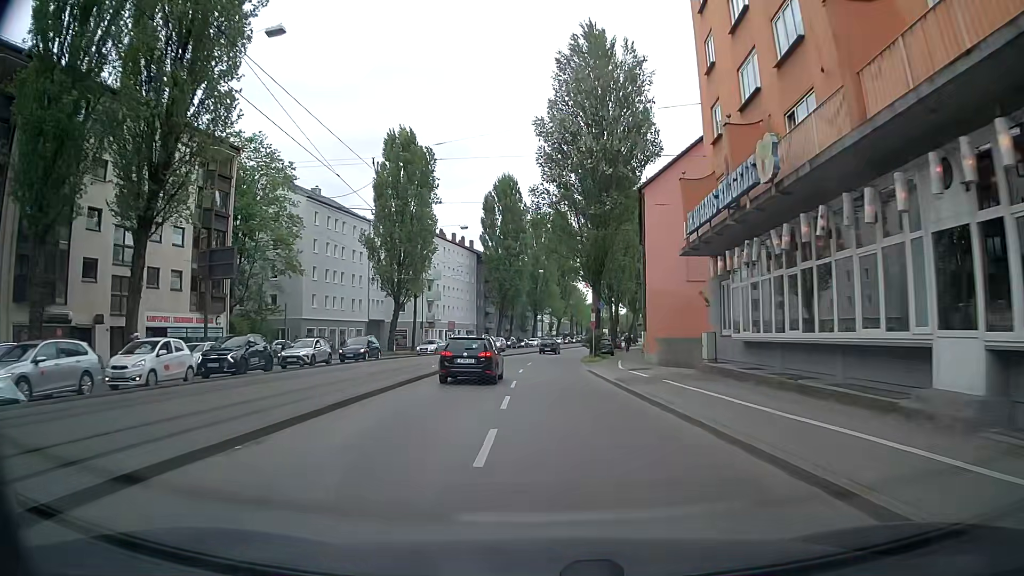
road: tertiary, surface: asphalt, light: Day
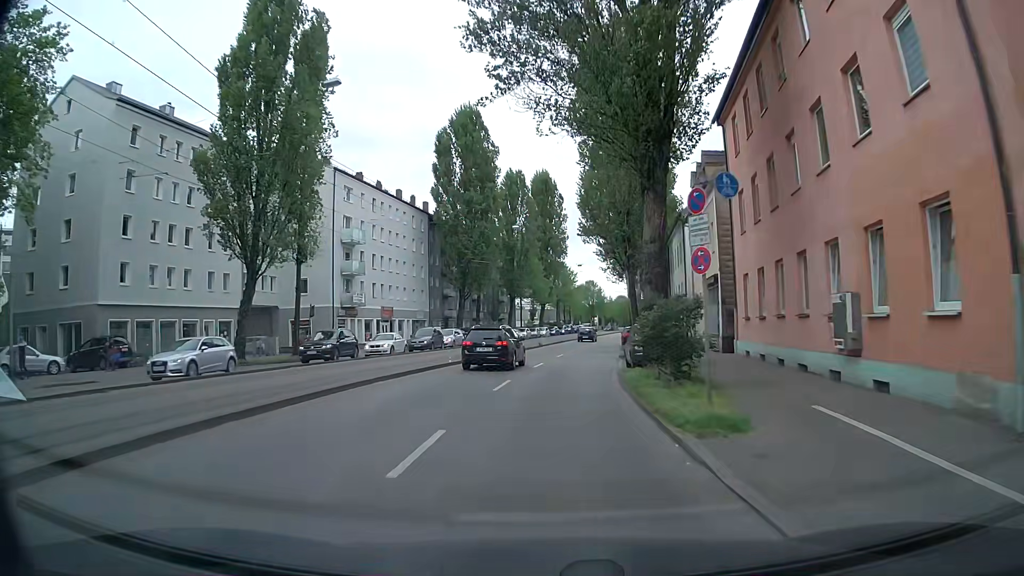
(+0.7, +31.2) m; +2°
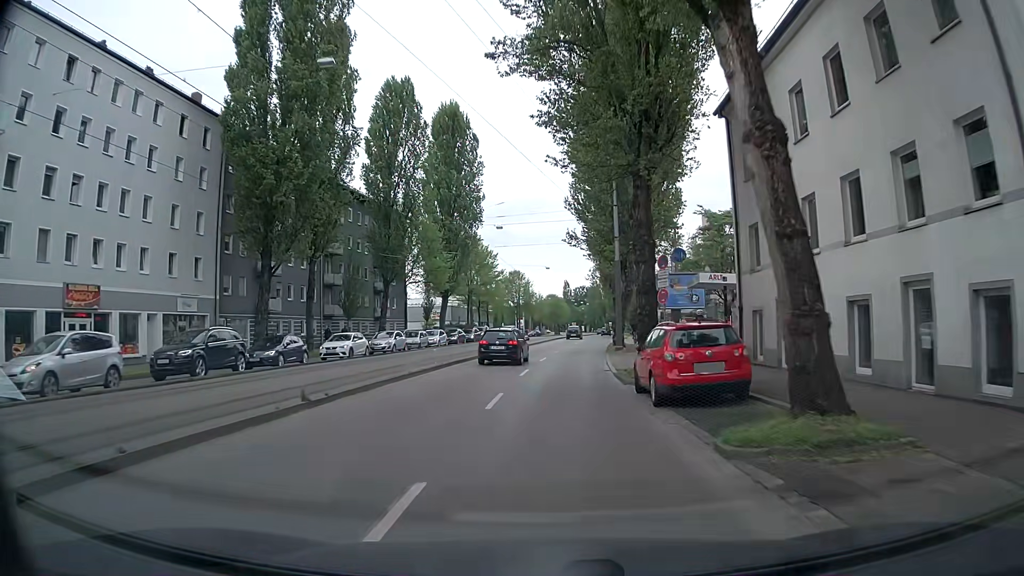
(+2.6, +39.0) m; +7°
(0, +10) (0, +20) (+1, +30) (+2, +40) (+3, +50) (+4, +60) (+5, +70) (+6, +80) (+8, +90) (+9, +100) m
